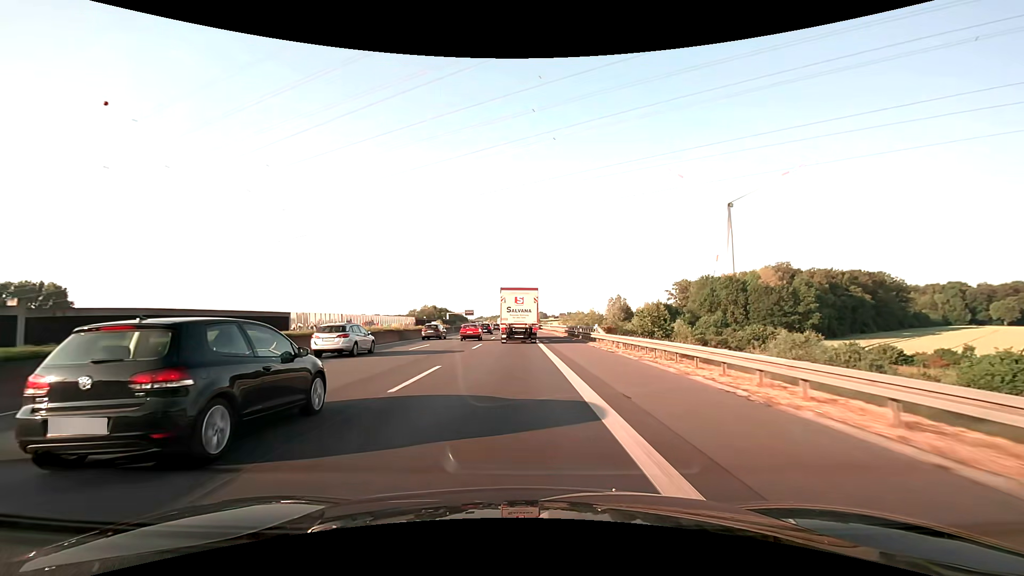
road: motorway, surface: asphalt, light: Day
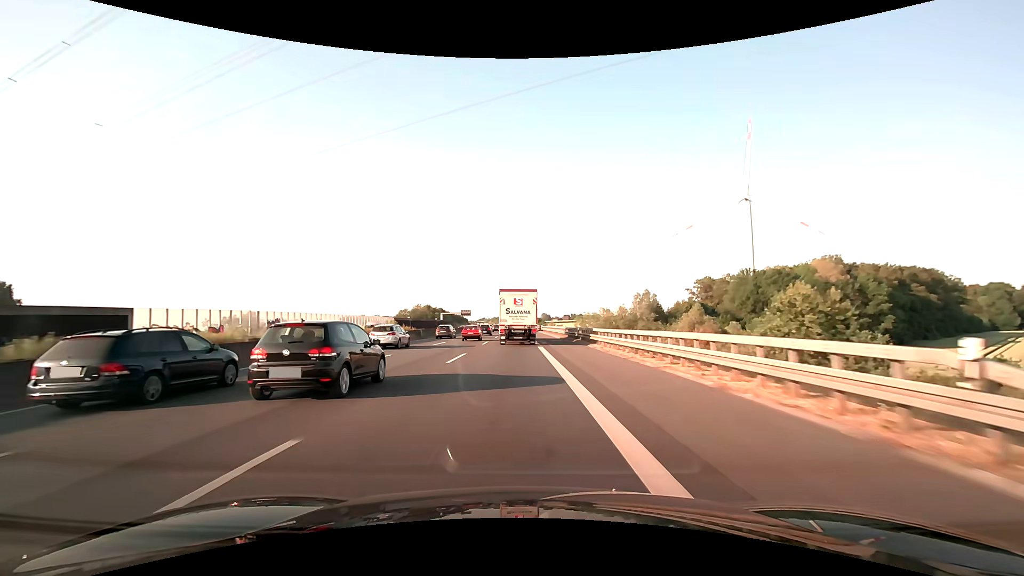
(-0.1, +27.8) m; 0°
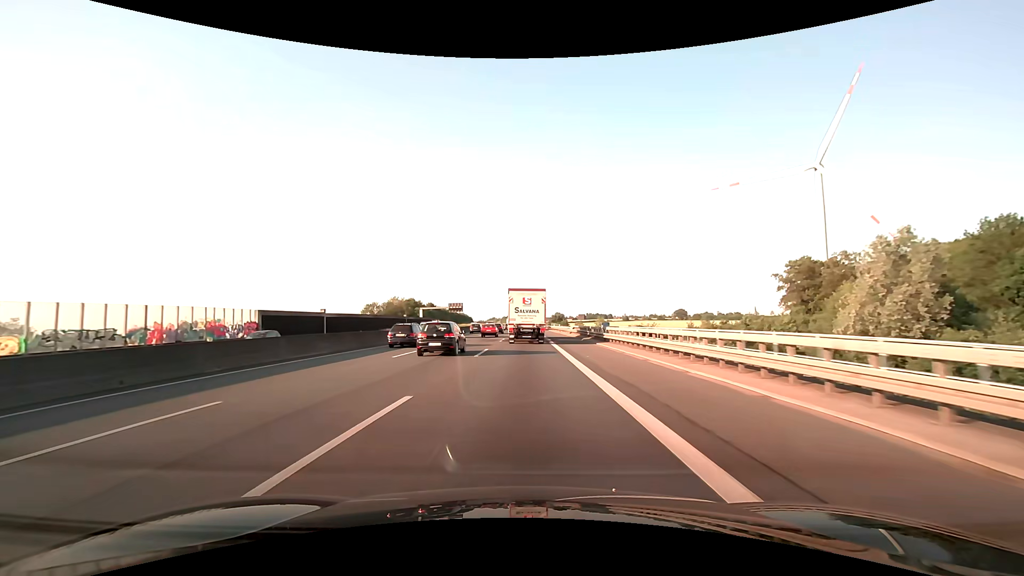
(-1.0, +69.3) m; -1°
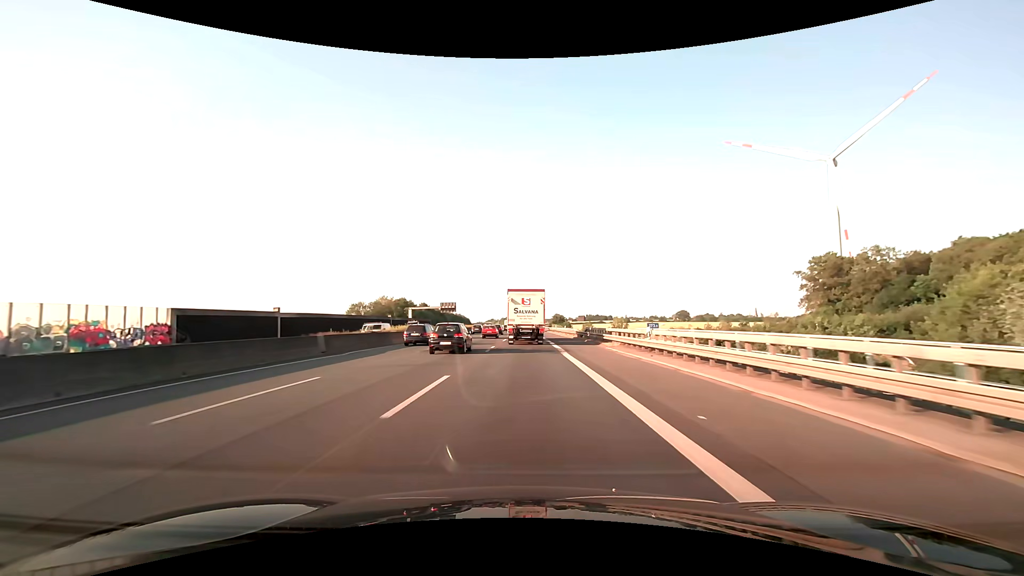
(0.0, +13.8) m; 0°
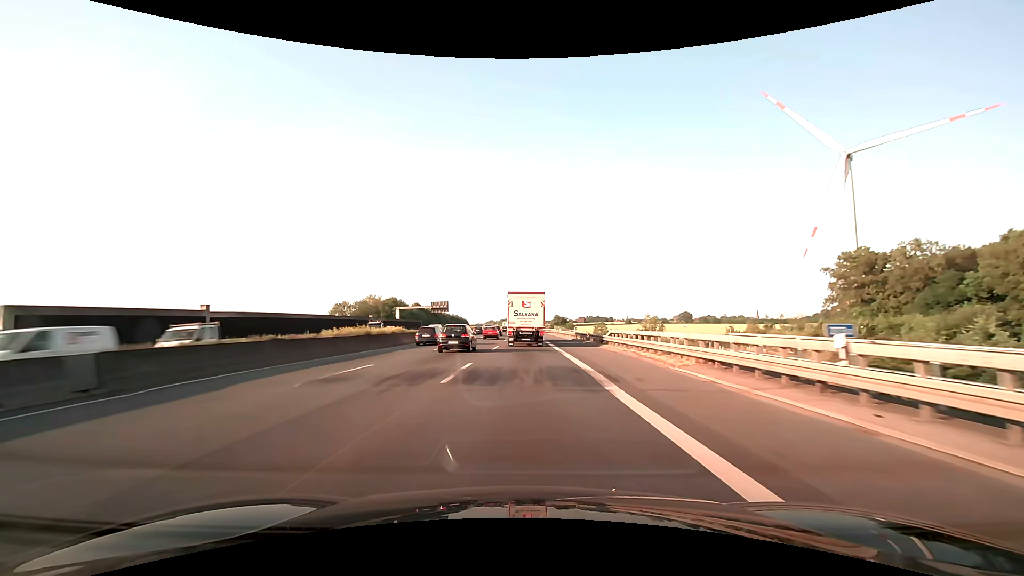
(0.0, +13.8) m; 0°
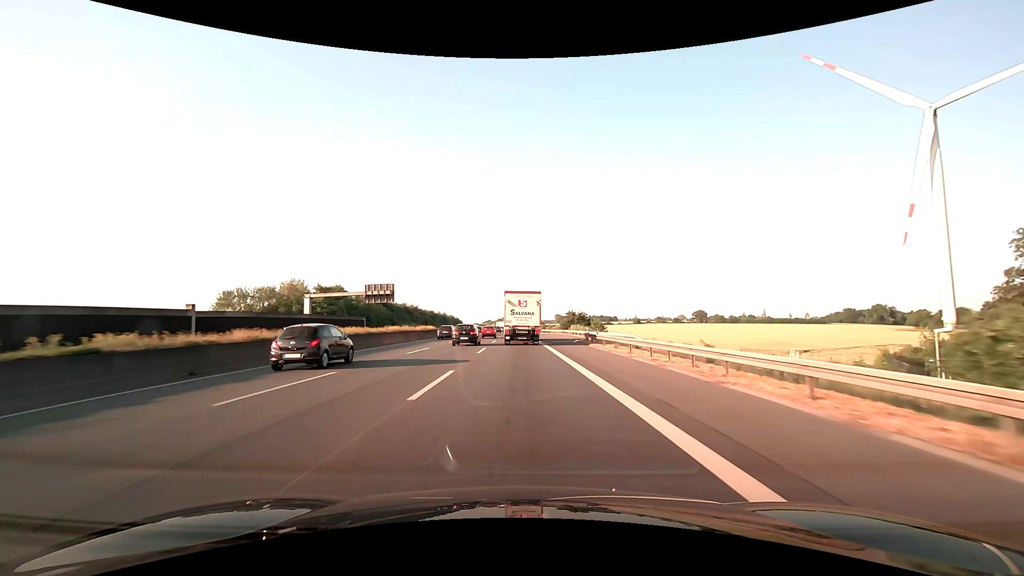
(+0.1, +55.2) m; 0°
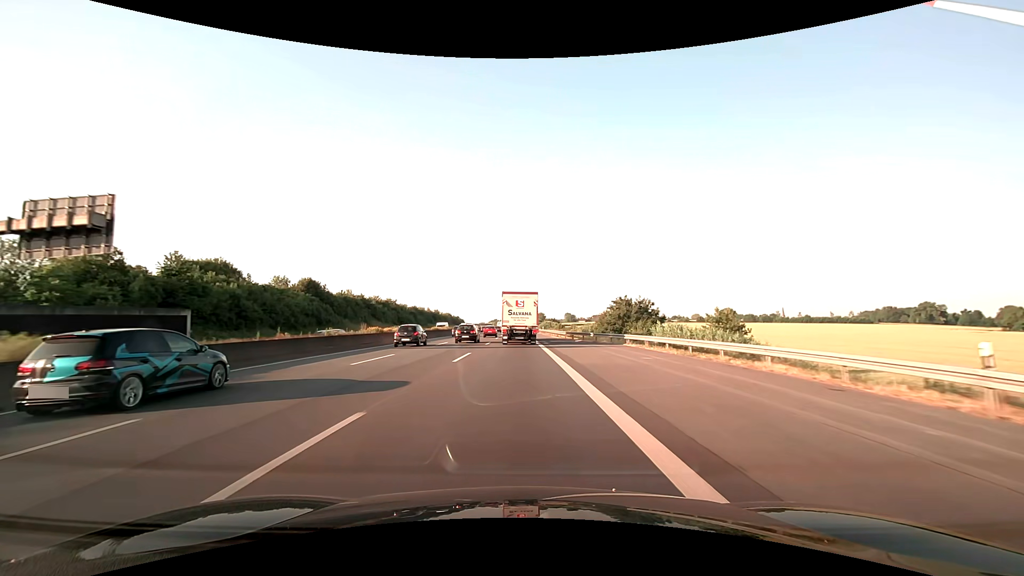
(-0.3, +55.4) m; -1°
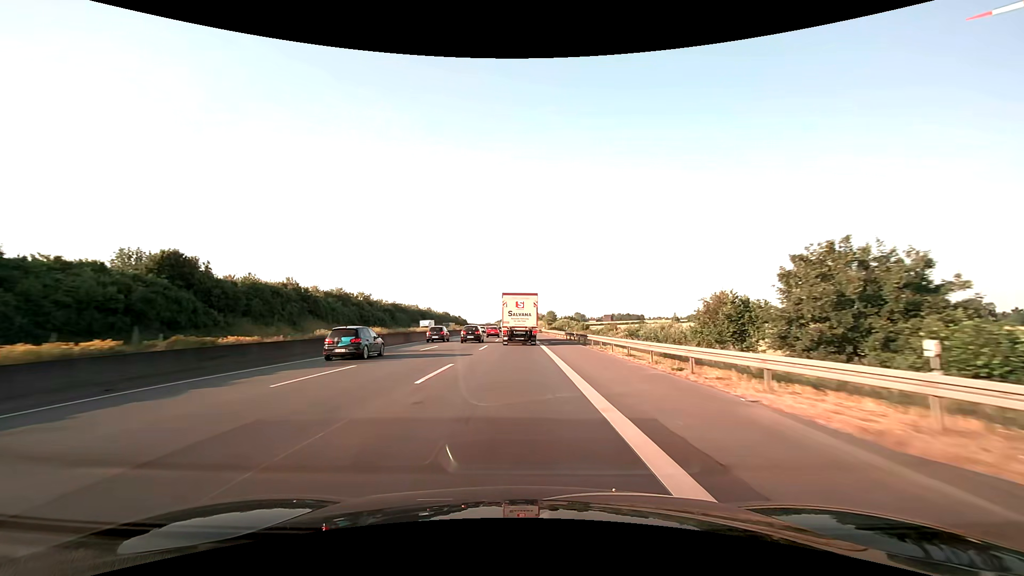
(-0.2, +41.9) m; -1°
(0, +10) (0, +20) (0, +30) (0, +40) (0, +50) (-1, +60) (-1, +70) (-1, +80) (-1, +90) (-1, +100) m
